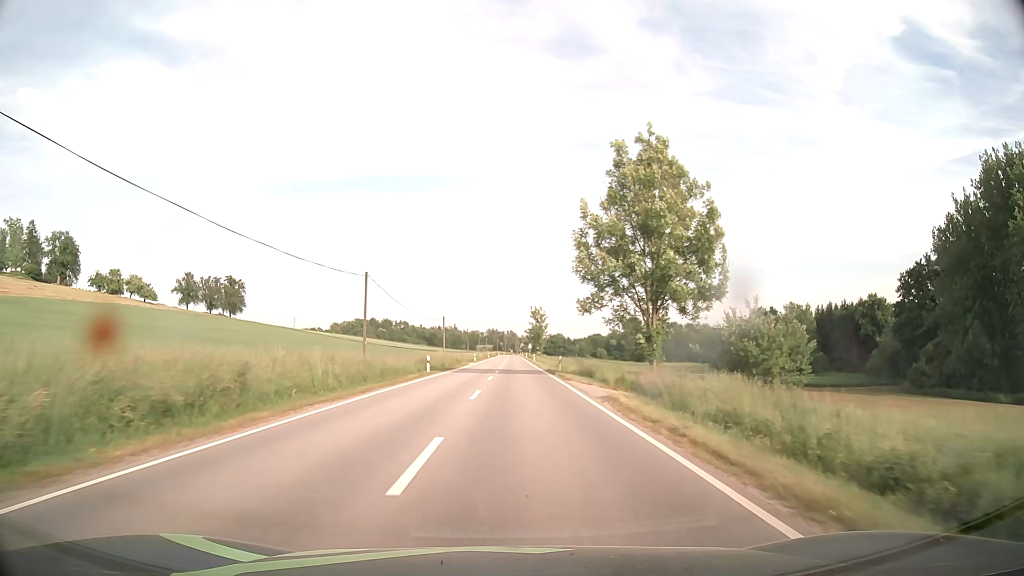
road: secondary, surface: asphalt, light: Day
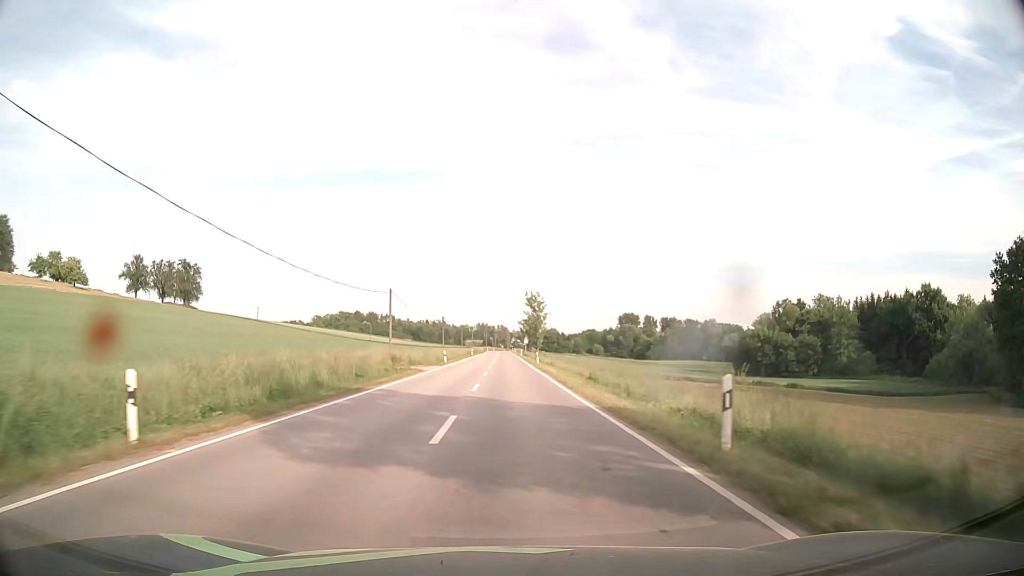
(+0.3, +32.8) m; +1°
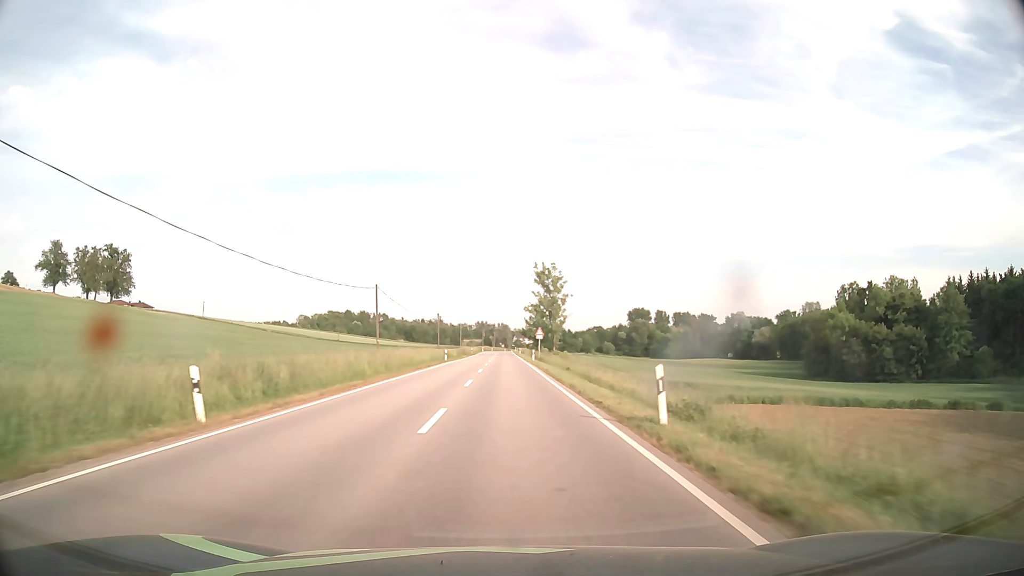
(0.0, +47.5) m; 0°
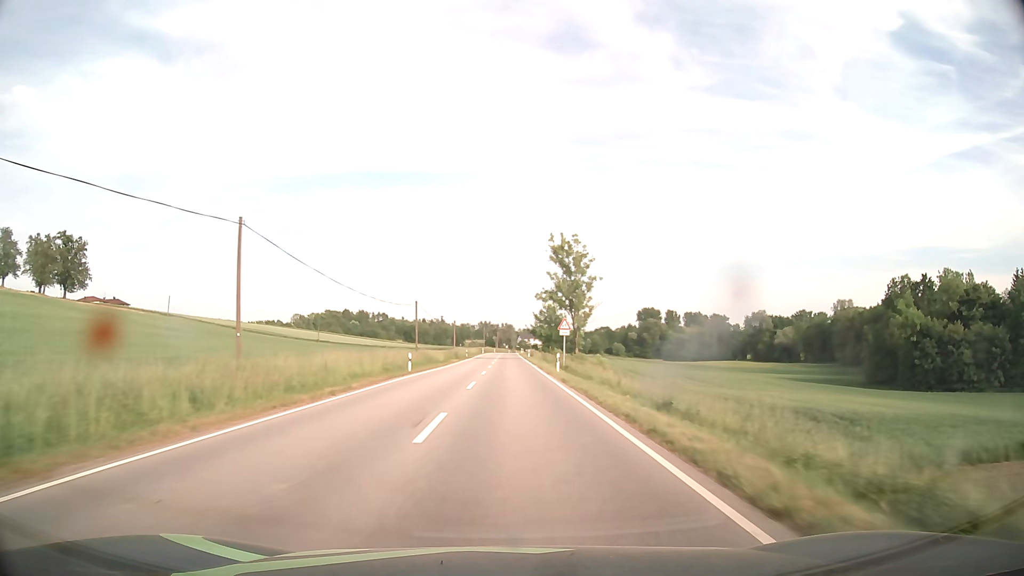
(-0.1, +25.2) m; 0°
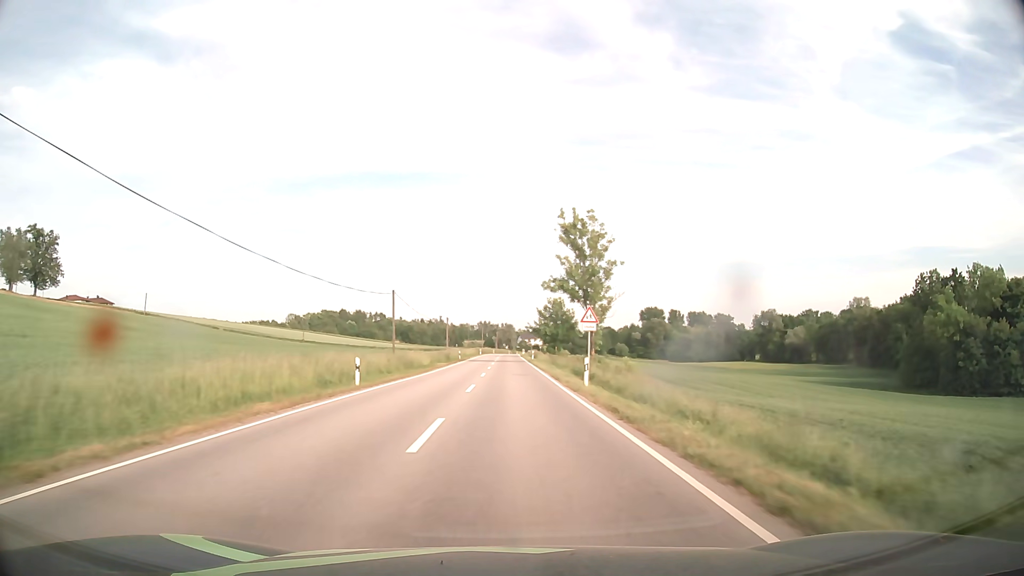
(0.0, +12.9) m; 0°
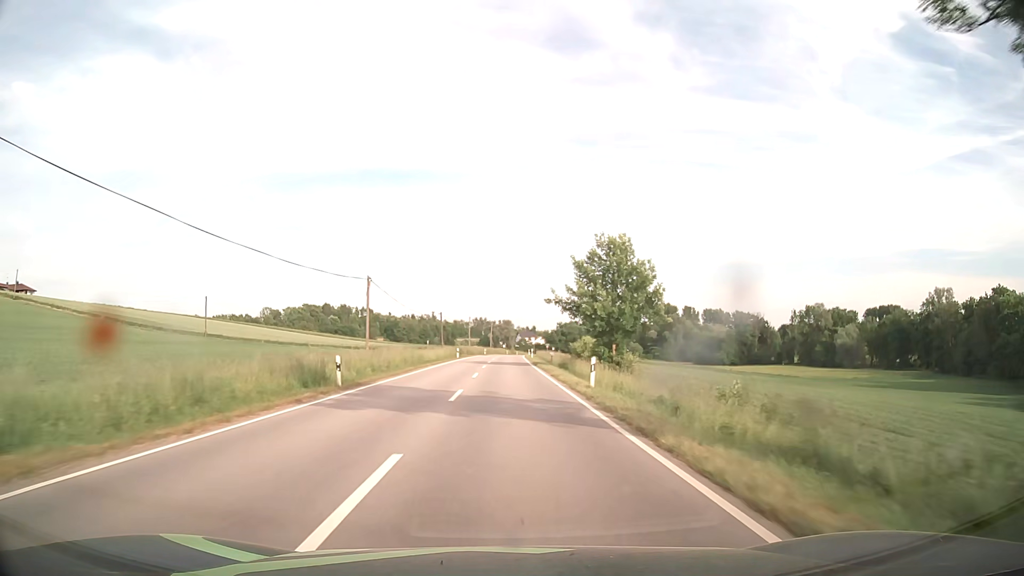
(+0.1, +52.5) m; 0°
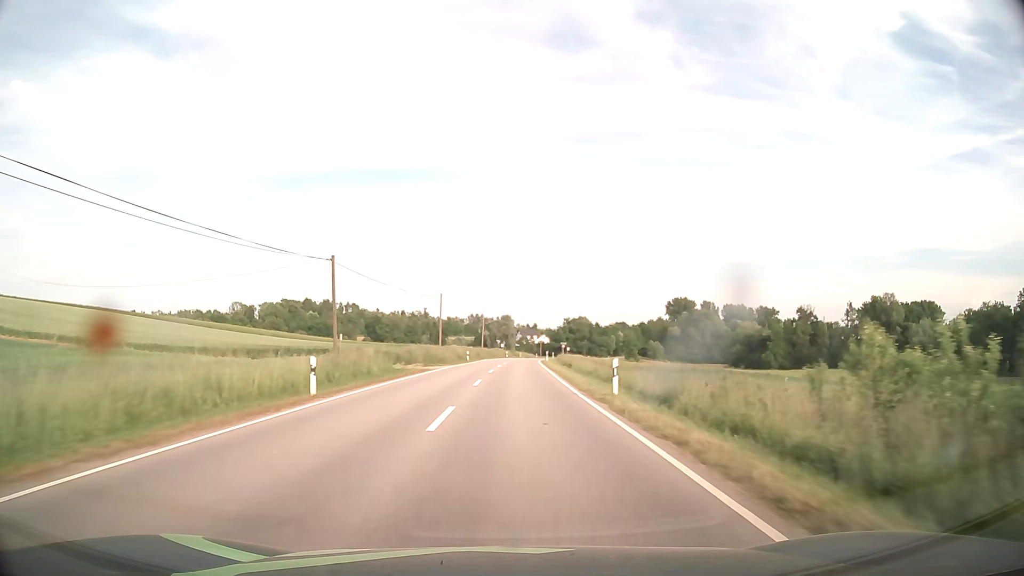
(-0.2, +53.8) m; 0°
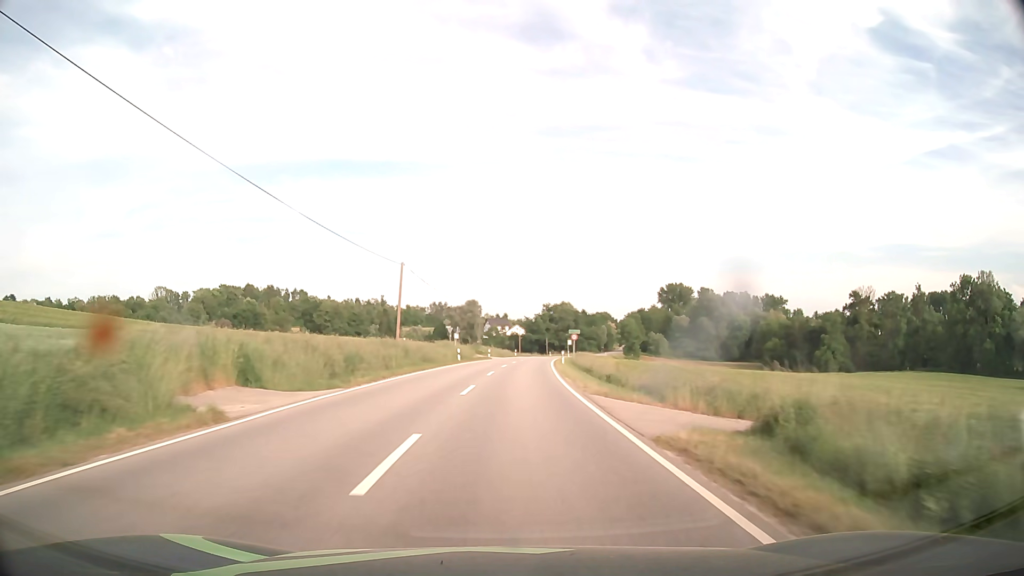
(+1.3, +64.3) m; +3°
(0, +10) (0, +20) (+1, +30) (+1, +40) (+2, +50) (+2, +60) (+3, +70) (+4, +80) (+5, +90) (+6, +100) m
